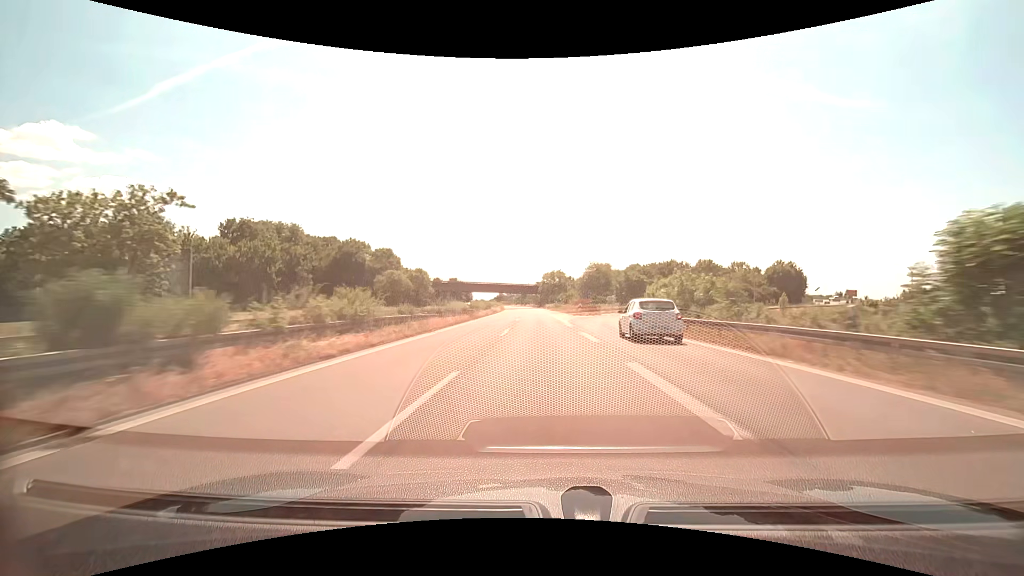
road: trunk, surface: asphalt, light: Day
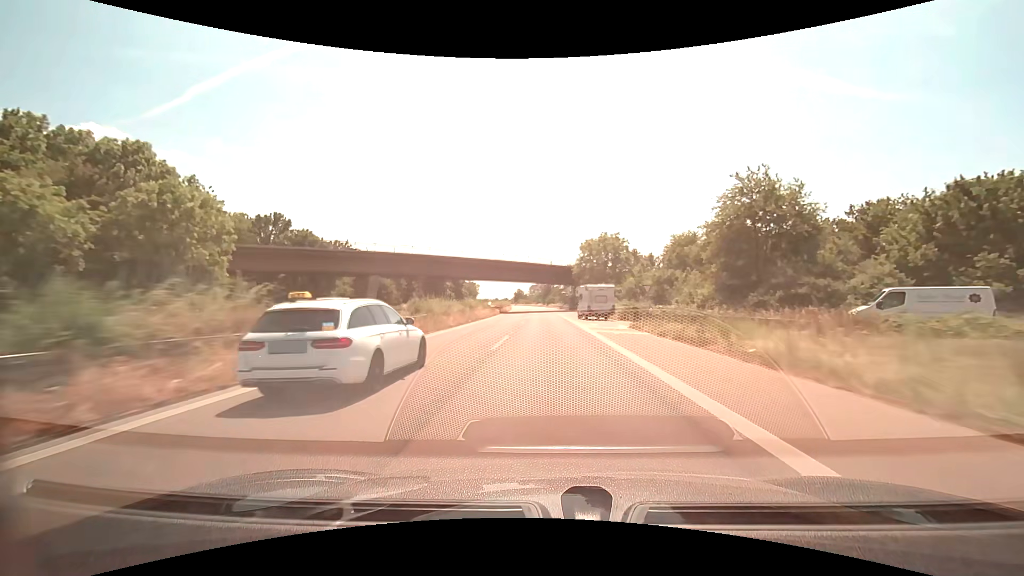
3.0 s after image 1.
(-2.1, +79.2) m; -3°
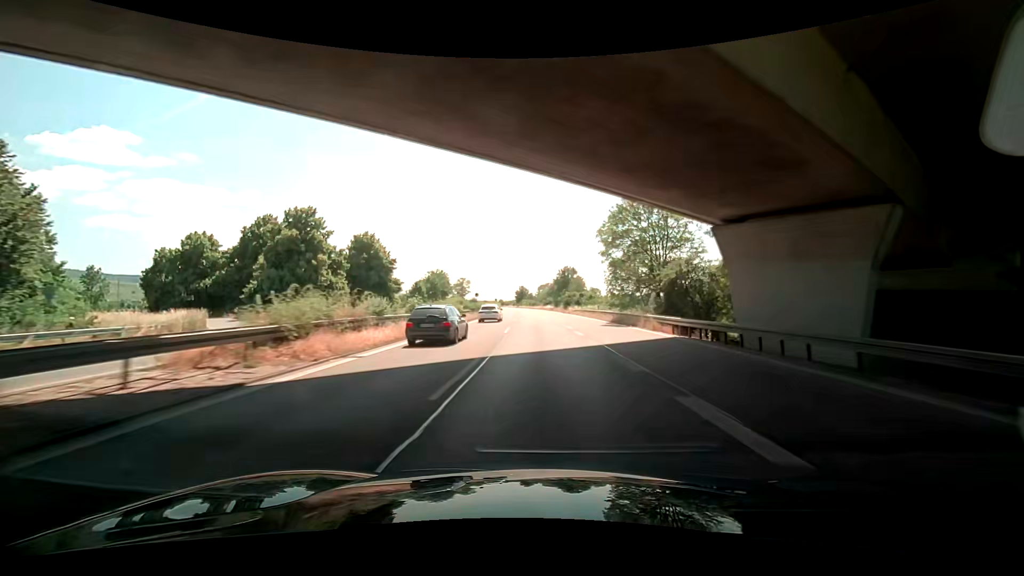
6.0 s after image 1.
(-0.8, +79.3) m; -1°
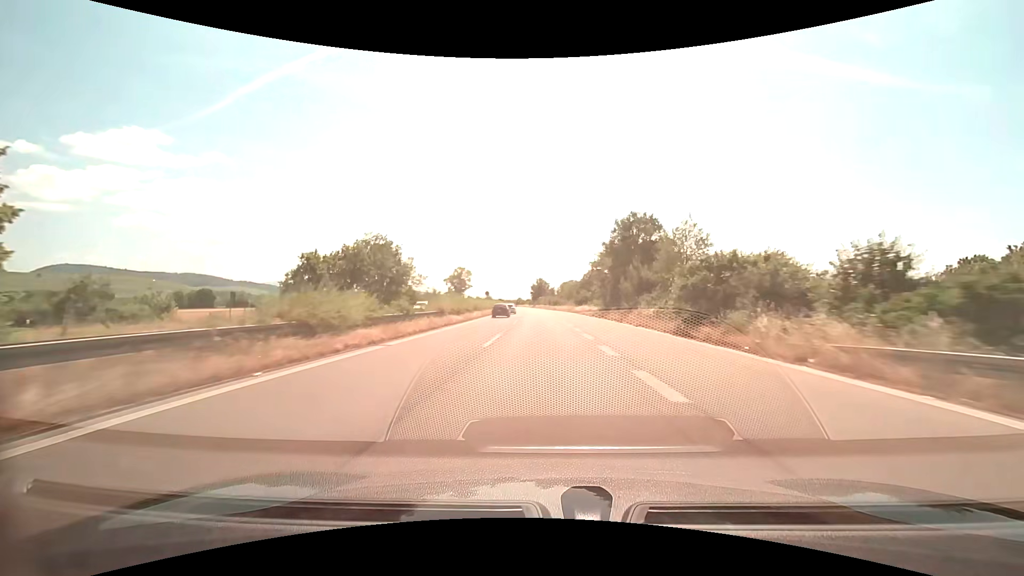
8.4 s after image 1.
(-2.1, +63.5) m; -3°
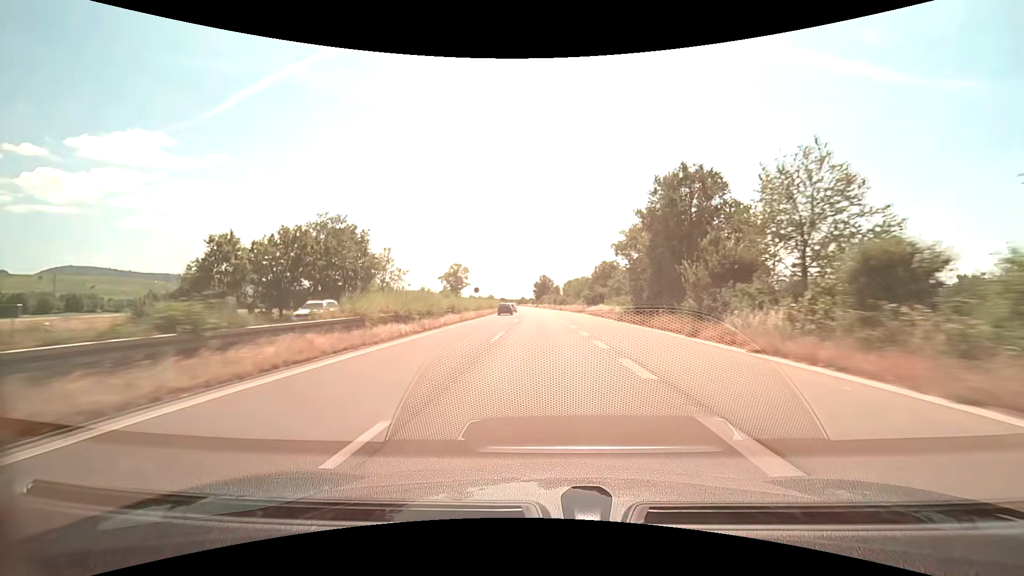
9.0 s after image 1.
(-0.1, +15.9) m; 0°
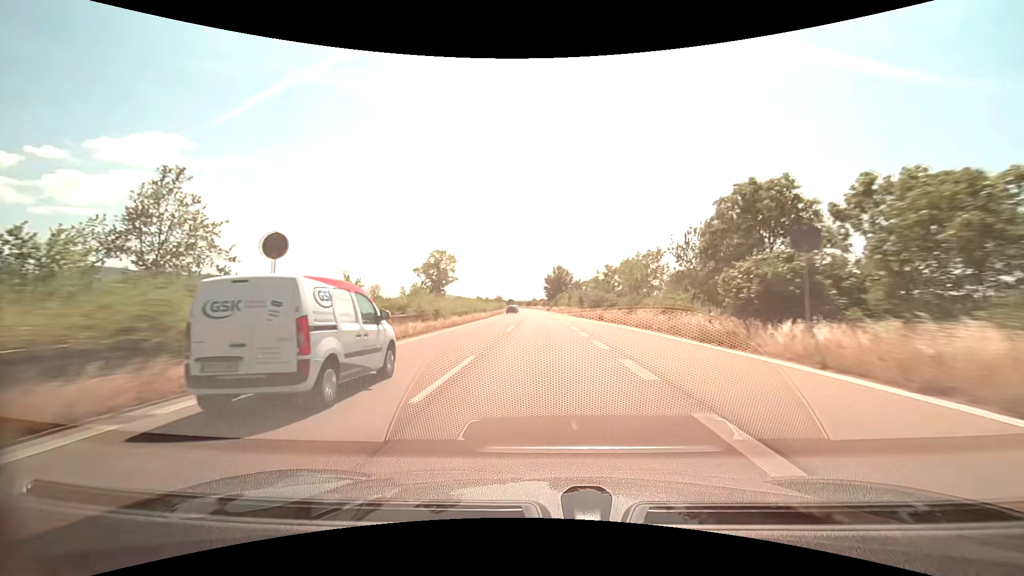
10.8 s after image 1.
(-0.7, +47.8) m; -2°
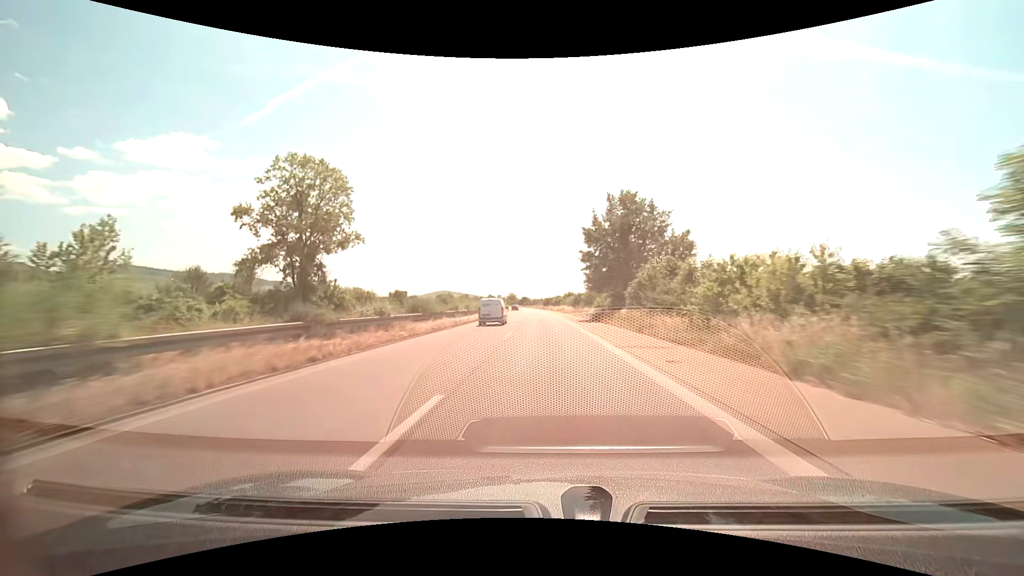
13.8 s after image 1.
(-1.6, +79.8) m; -2°
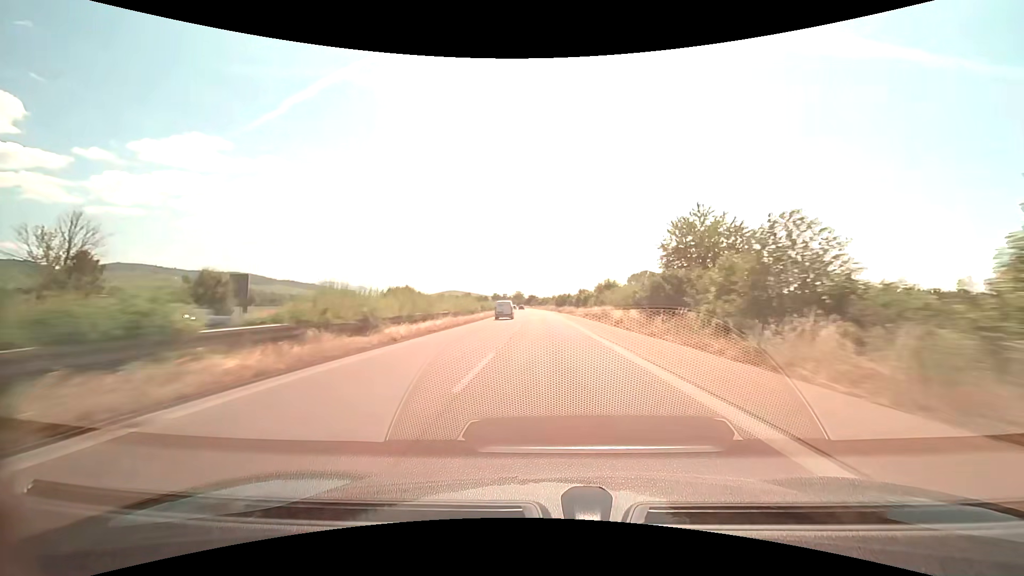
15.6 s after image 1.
(-0.7, +47.9) m; -1°
(0, +10) (0, +20) (0, +30) (0, +40) (0, +50) (-1, +60) (-1, +70) (-1, +80) (-2, +90) (-2, +100) m
